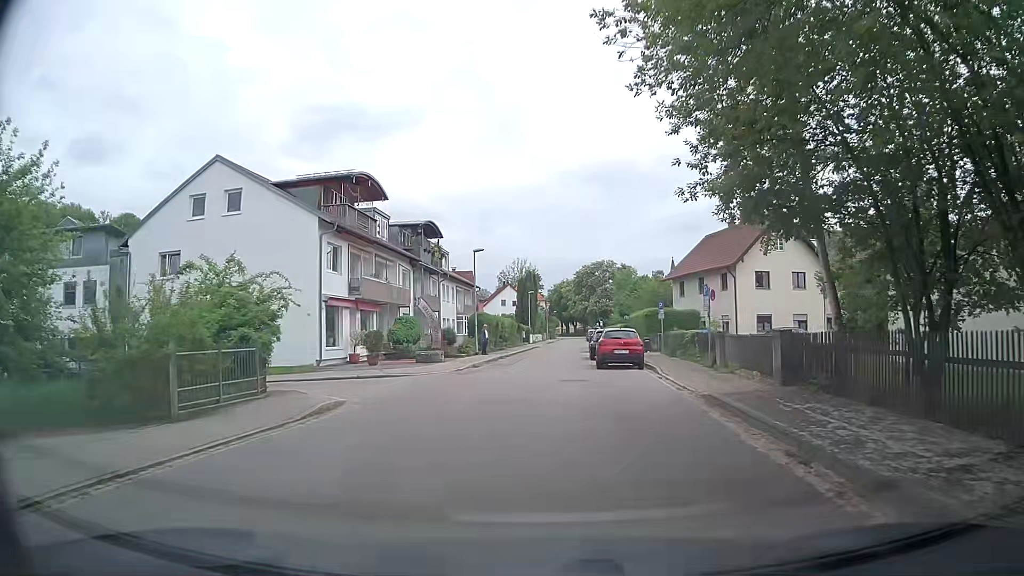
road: tertiary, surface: asphalt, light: Day
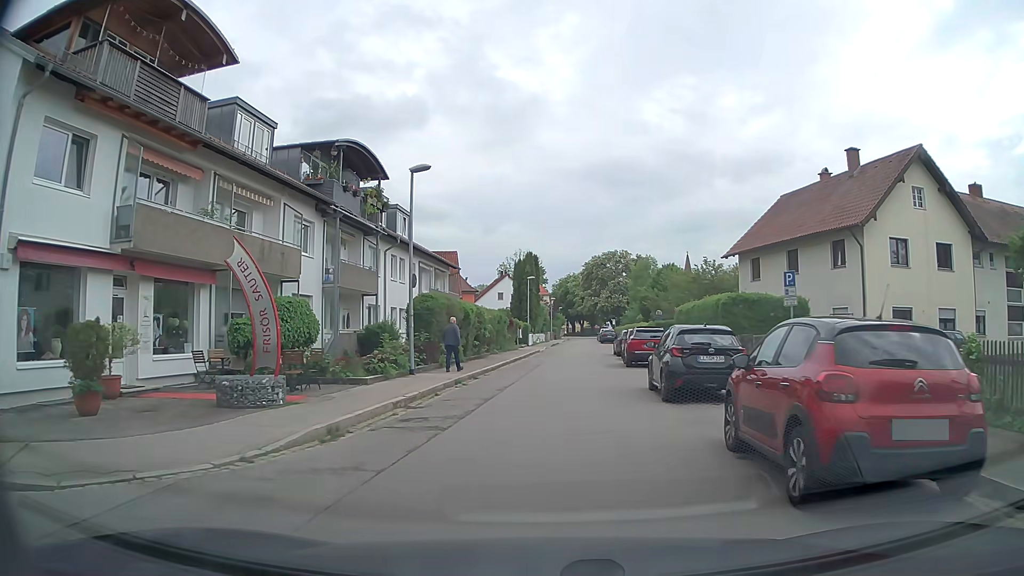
(0.0, +19.6) m; 0°
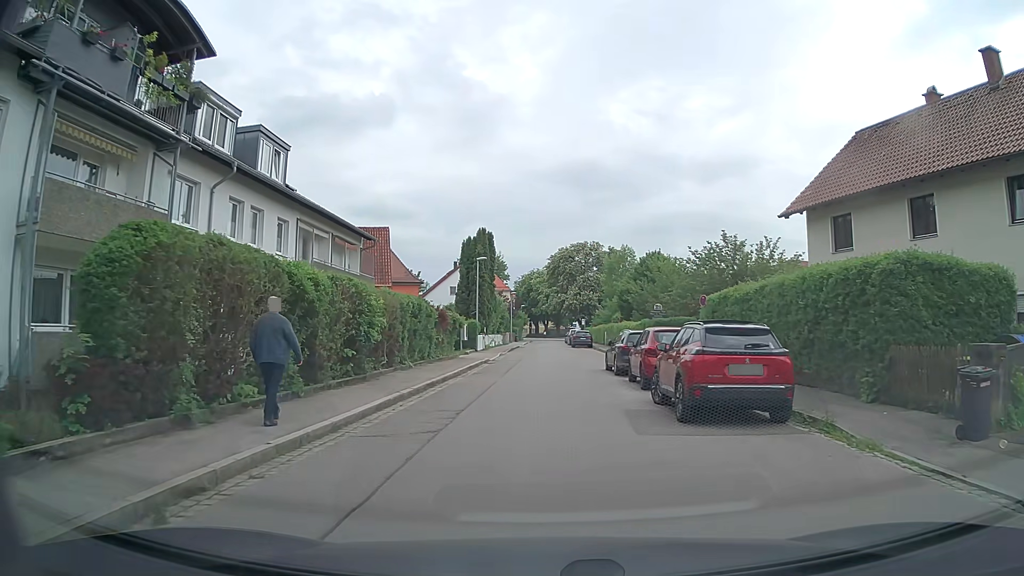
(+0.4, +15.8) m; +3°
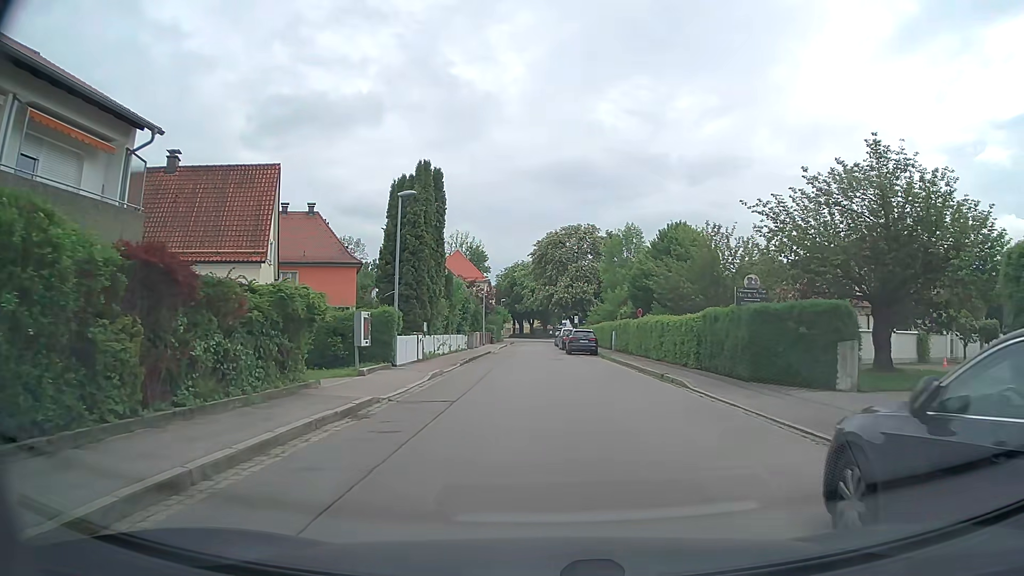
(+0.2, +20.6) m; +1°
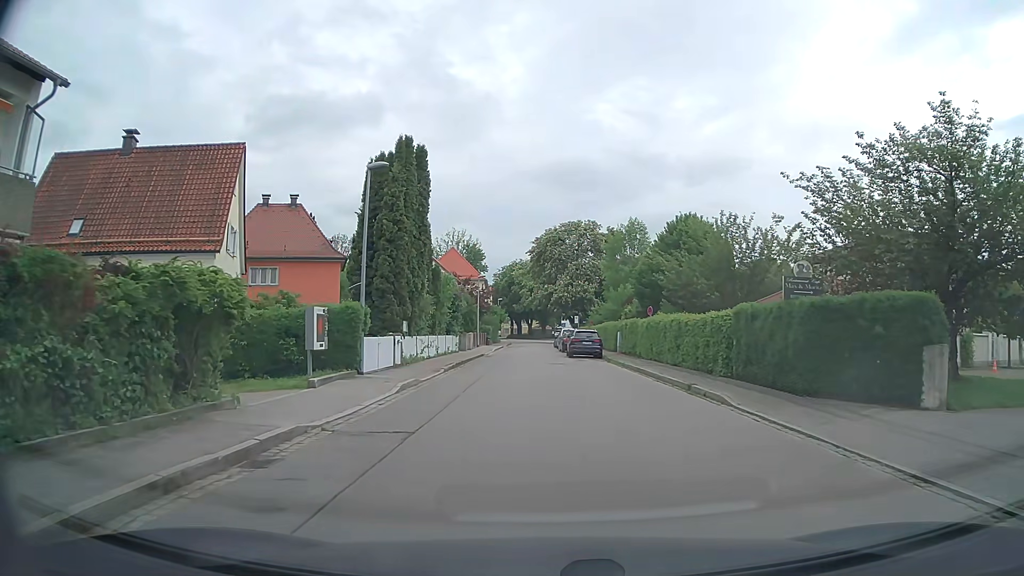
(0.0, +4.2) m; 0°
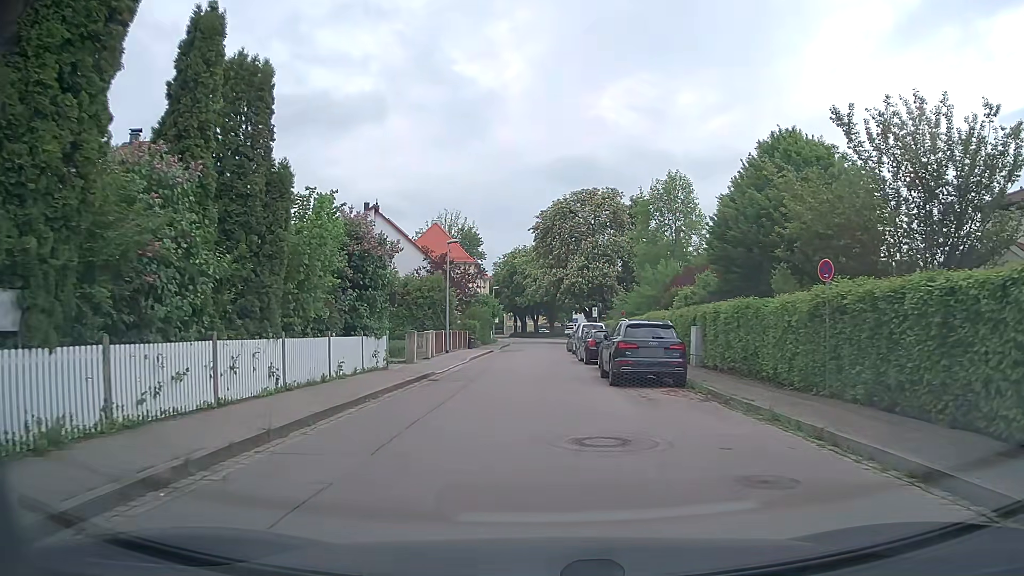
(0.0, +21.5) m; -1°
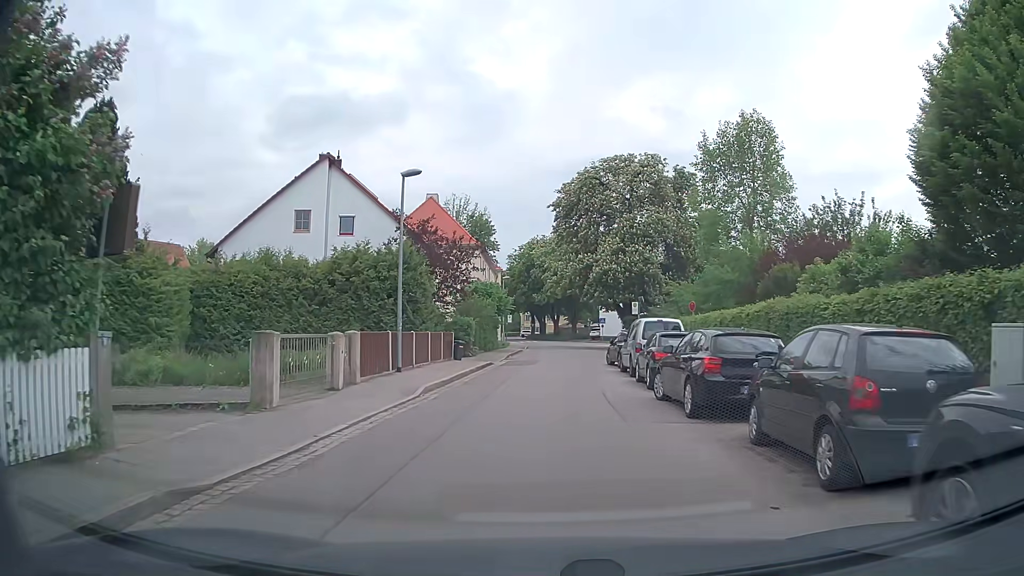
(-0.3, +16.5) m; -2°
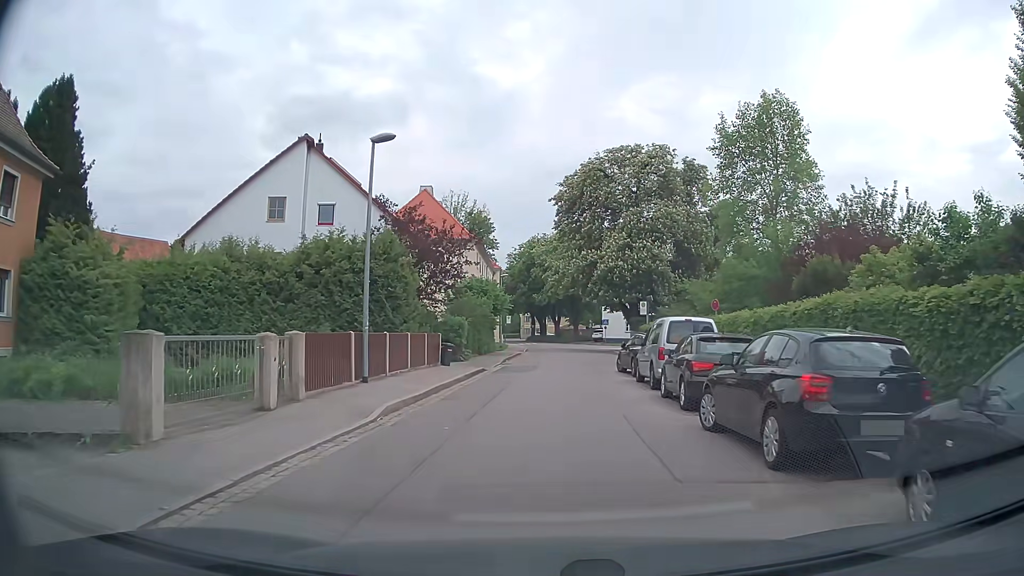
(0.0, +4.0) m; 0°
